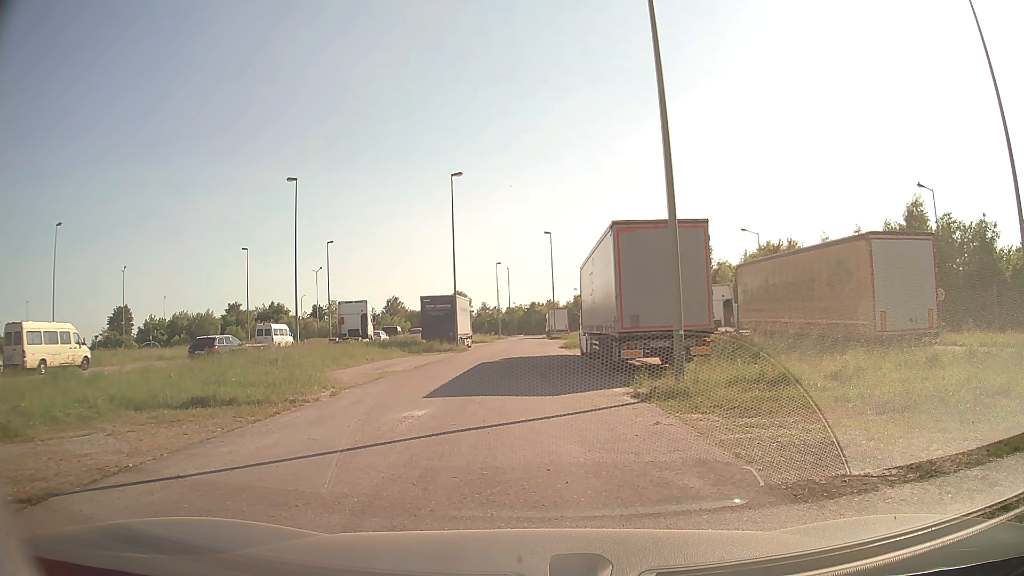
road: service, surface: asphalt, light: Day
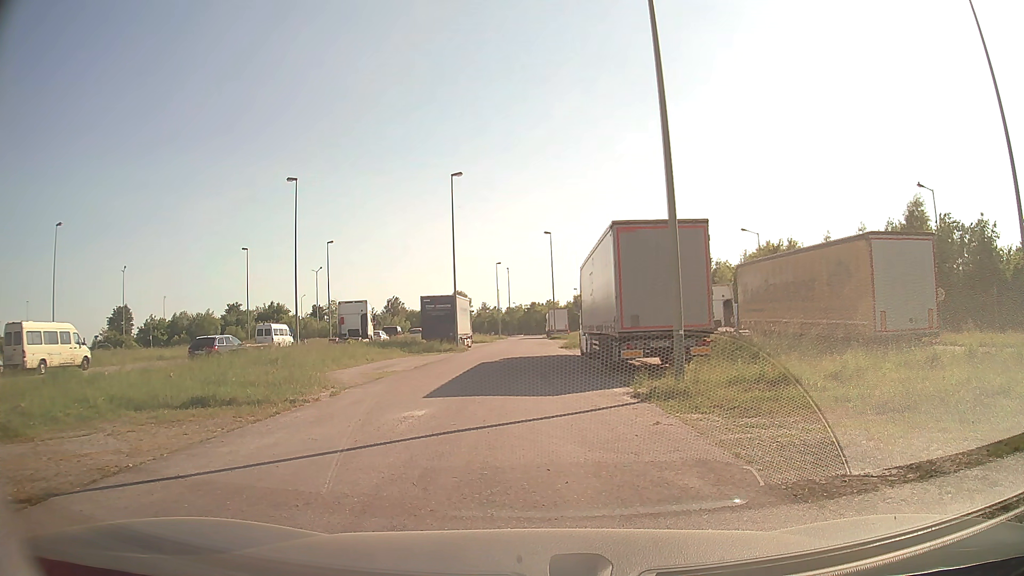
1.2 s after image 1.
(0.0, 0.0) m; 0°
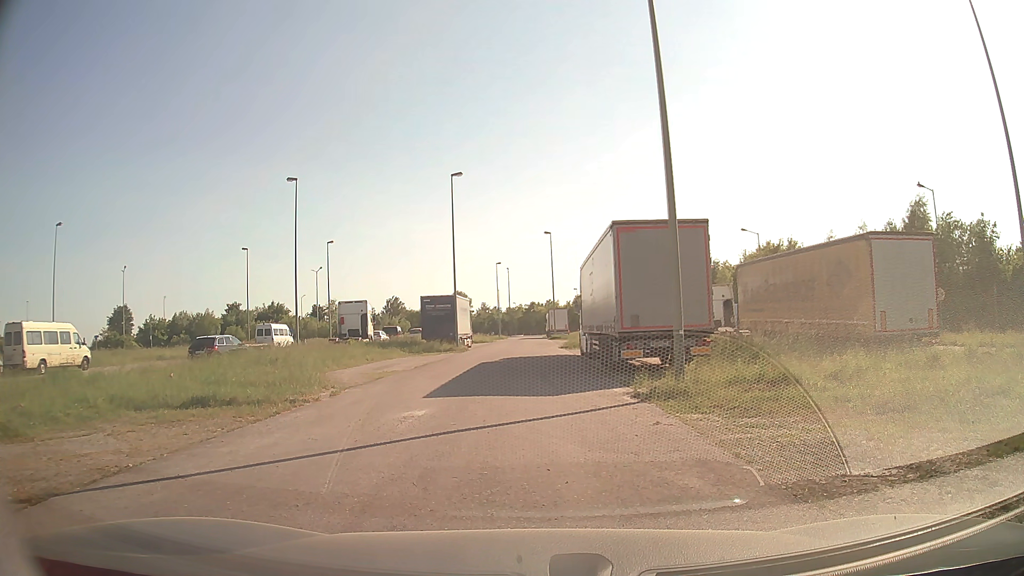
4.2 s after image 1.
(0.0, 0.0) m; 0°
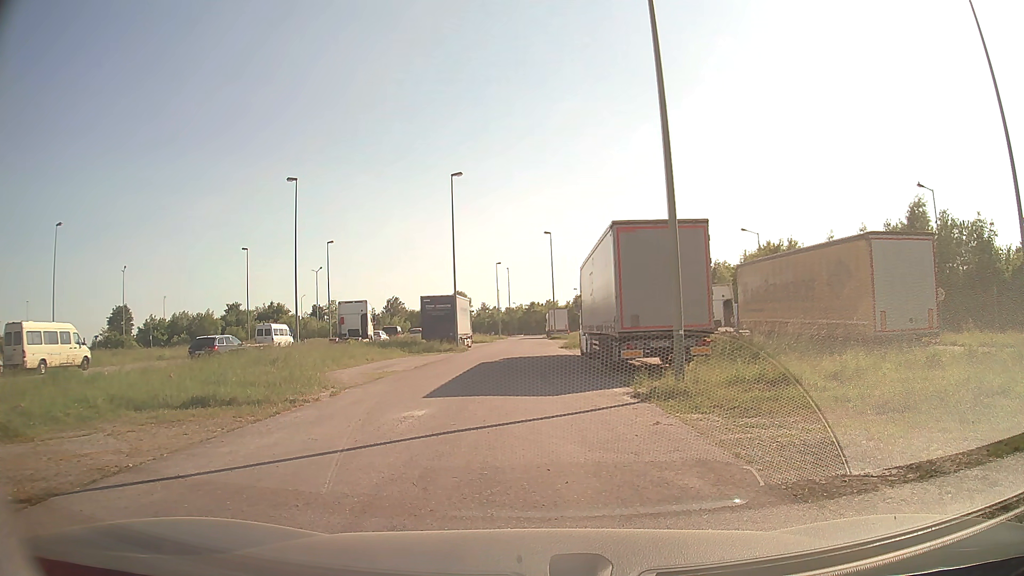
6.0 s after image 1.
(0.0, 0.0) m; 0°
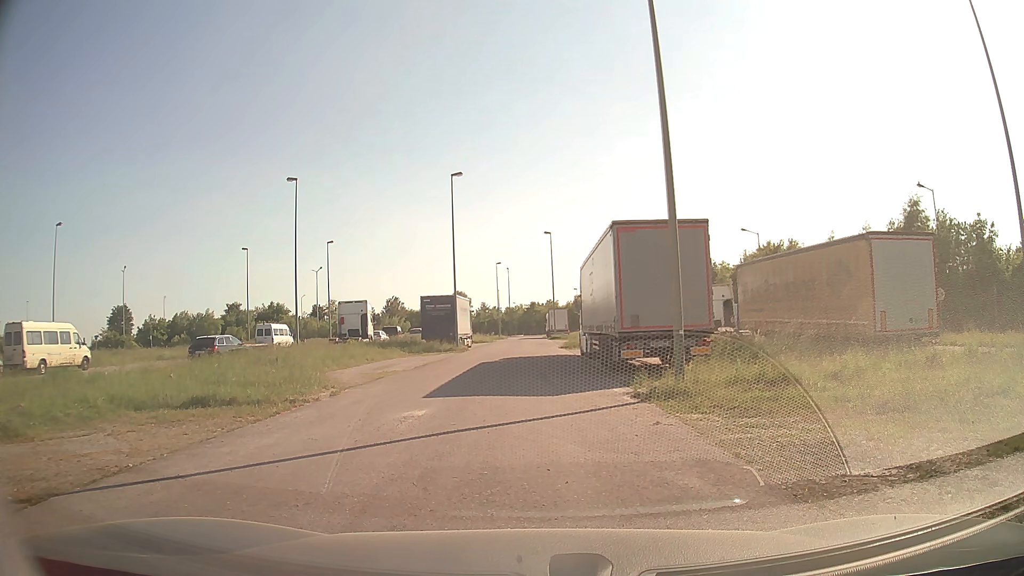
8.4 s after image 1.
(0.0, 0.0) m; 0°
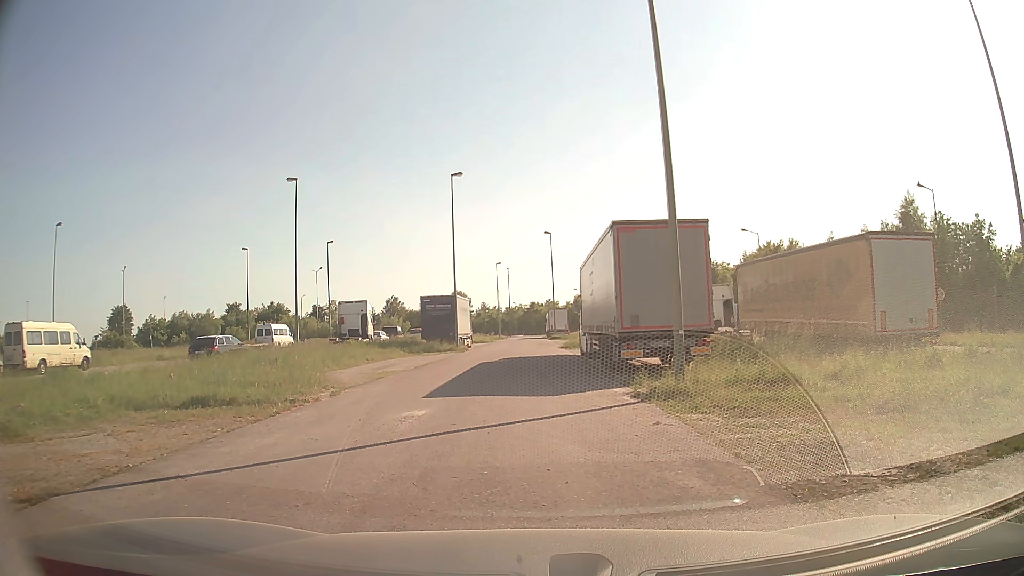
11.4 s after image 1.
(0.0, 0.0) m; 0°
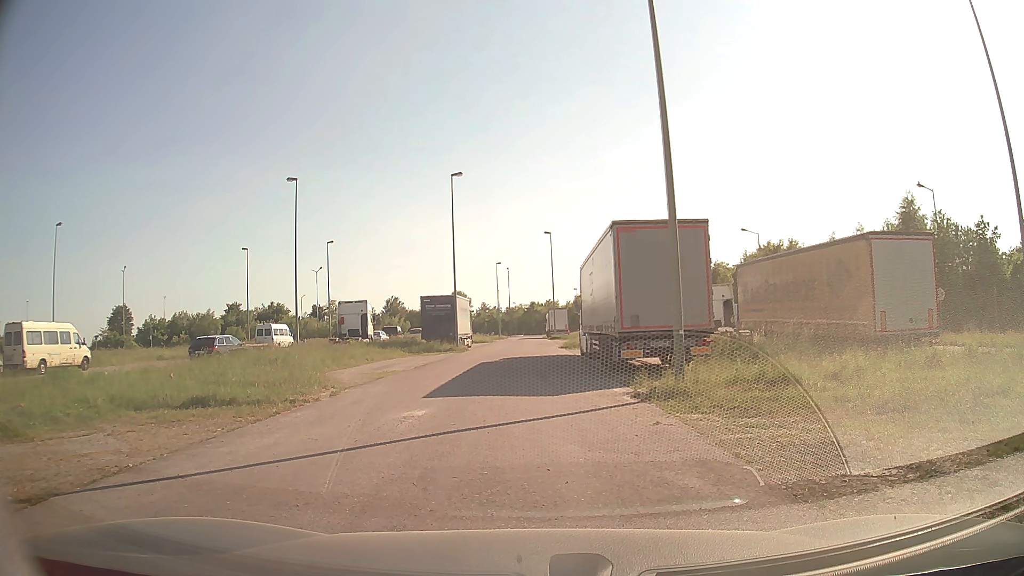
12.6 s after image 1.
(0.0, 0.0) m; 0°
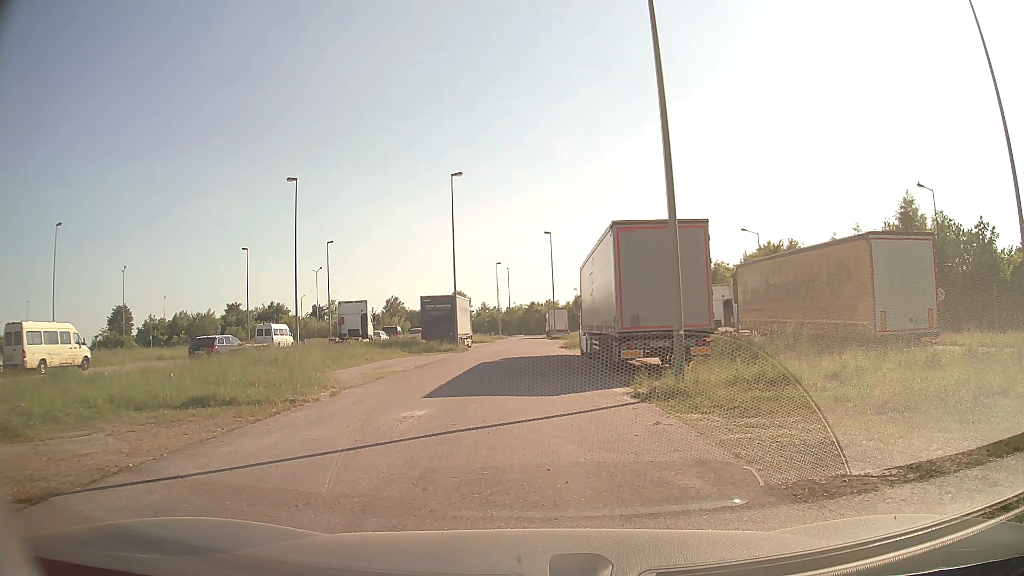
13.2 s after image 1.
(0.0, 0.0) m; 0°
(0, +10) (-1, +20) (-1, +30) (0, +40) (0, +50) (0, +60) (0, +70) (0, +80) (0, +90) (0, +100) m
